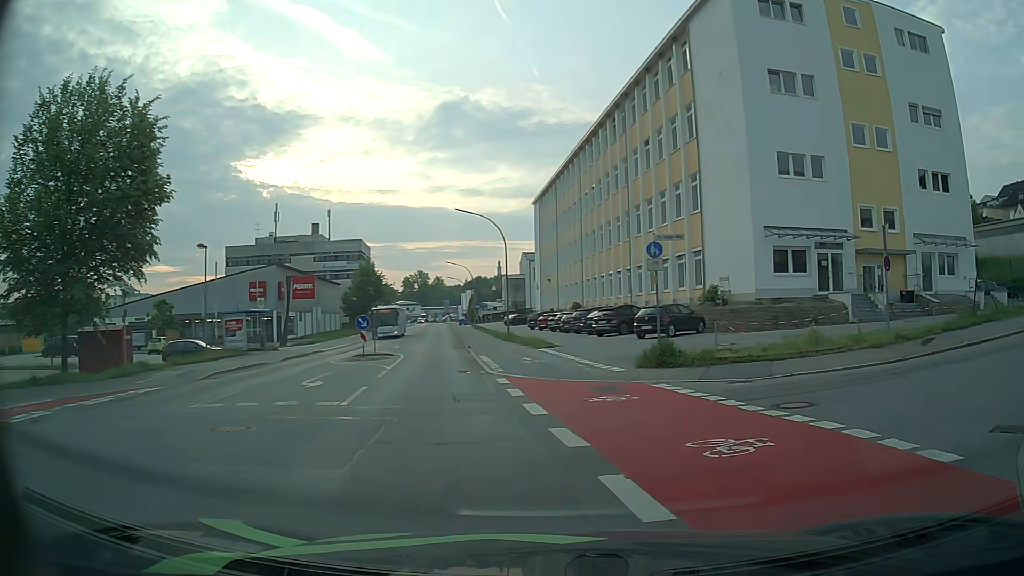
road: tertiary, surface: asphalt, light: Day
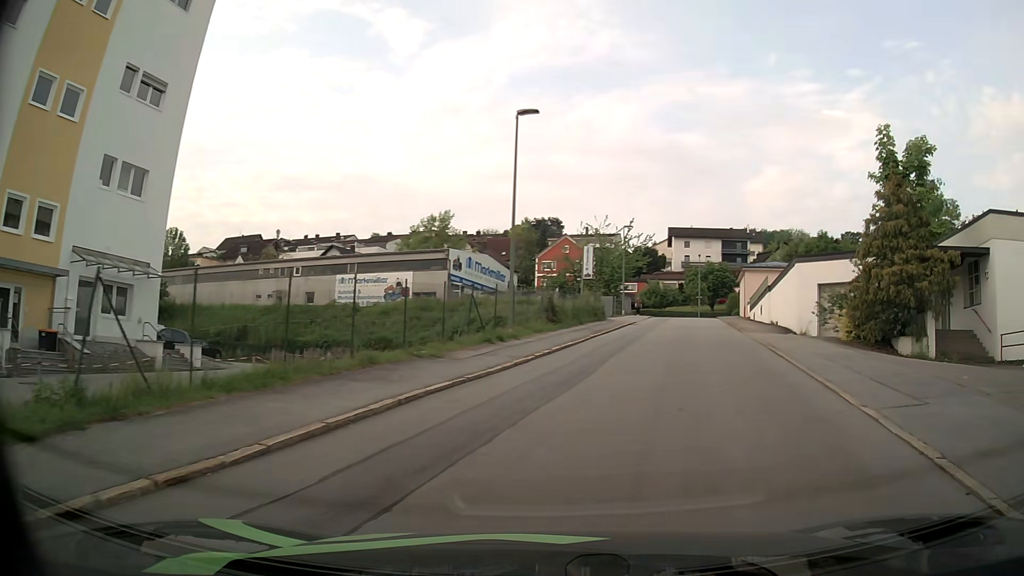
(+7.4, +10.6) m; +72°
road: residential
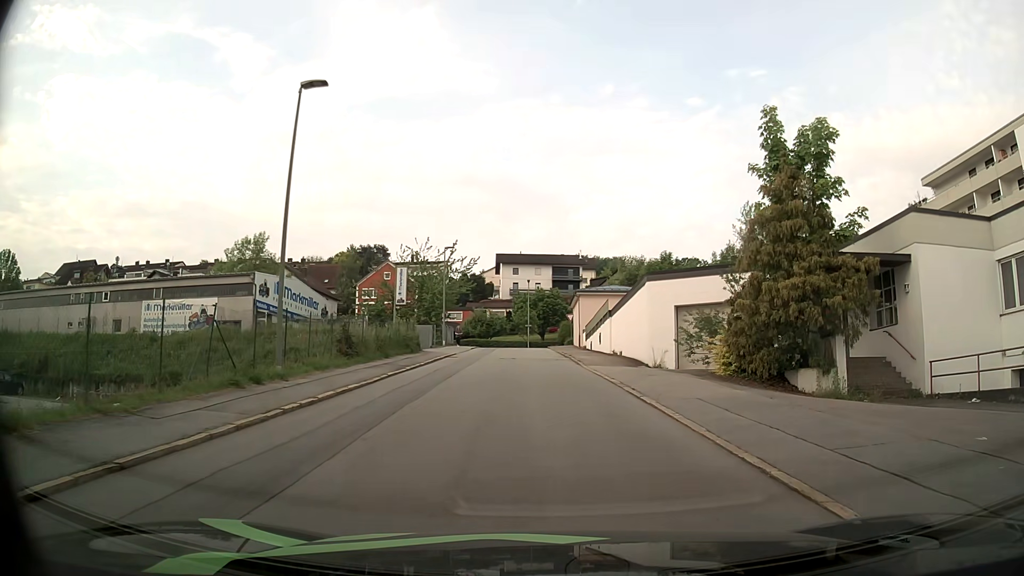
(+0.8, +5.6) m; +14°
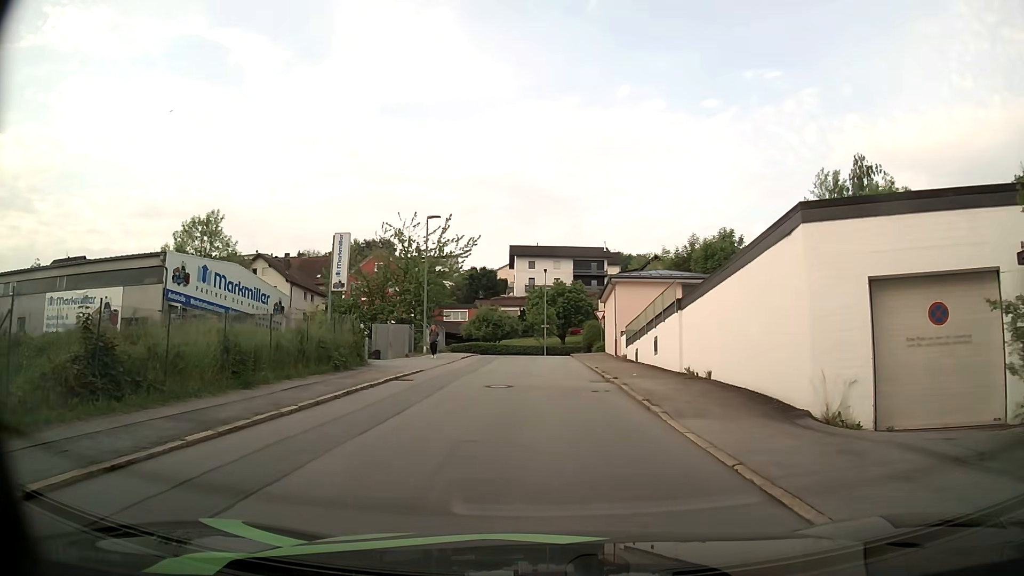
(-0.1, +15.4) m; -1°
